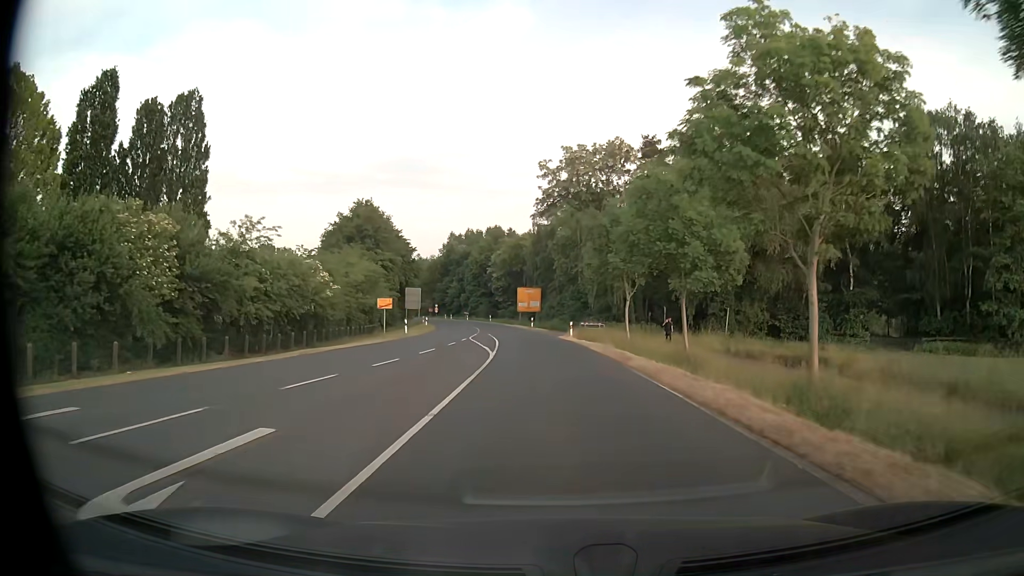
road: secondary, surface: asphalt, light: Day
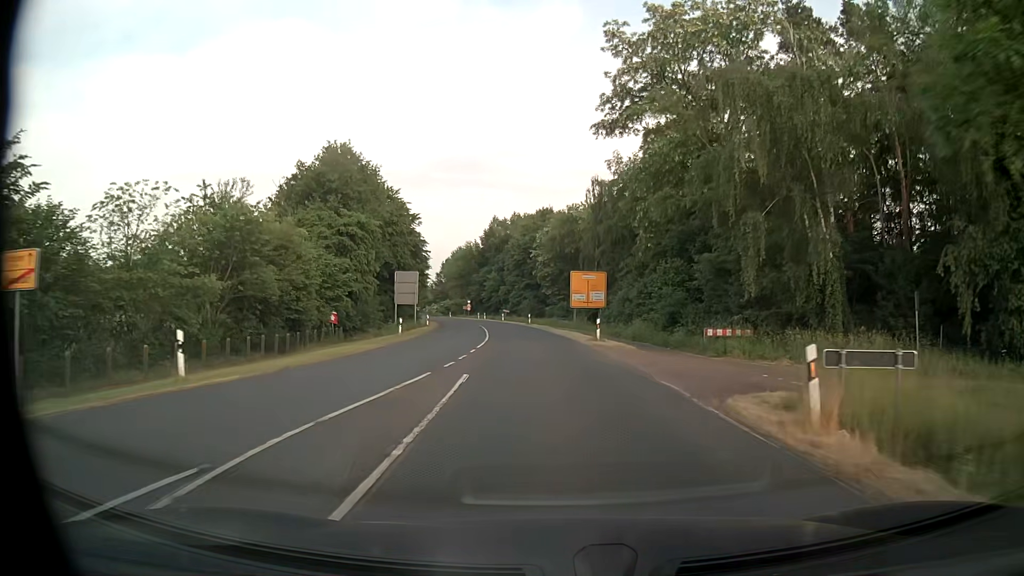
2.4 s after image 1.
(-1.6, +33.5) m; -5°
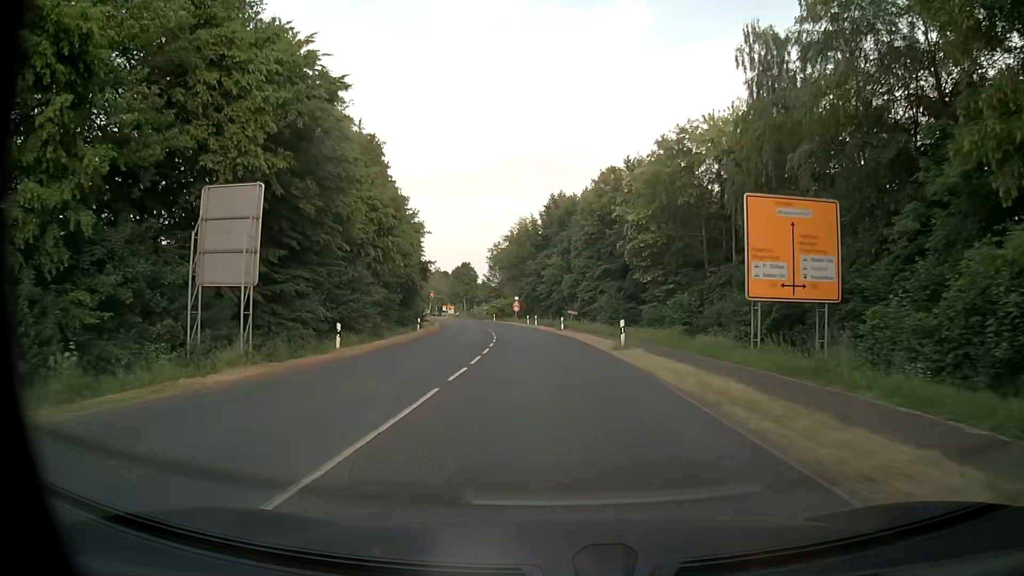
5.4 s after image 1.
(-2.2, +42.0) m; -6°
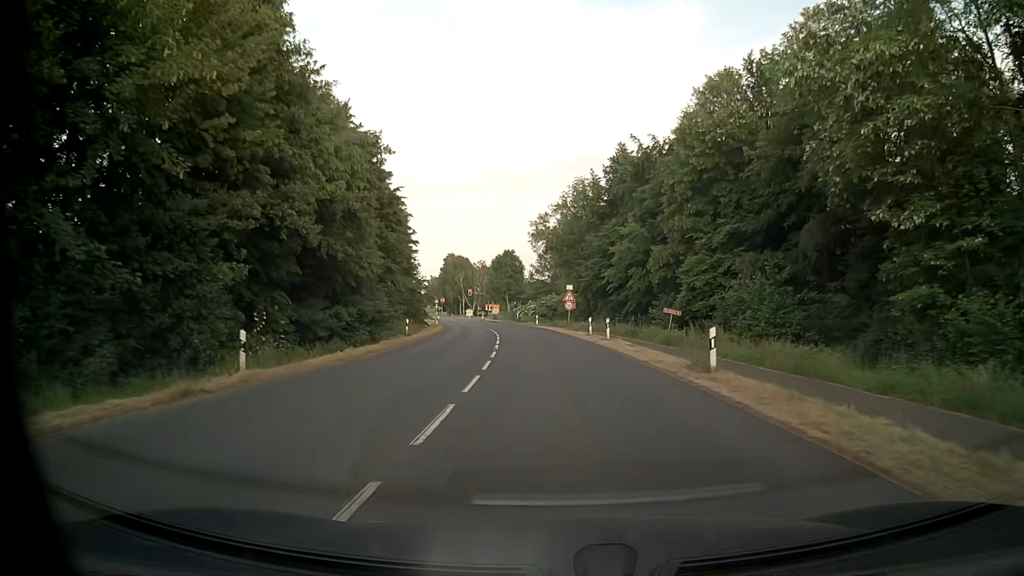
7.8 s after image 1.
(-1.4, +33.6) m; -5°
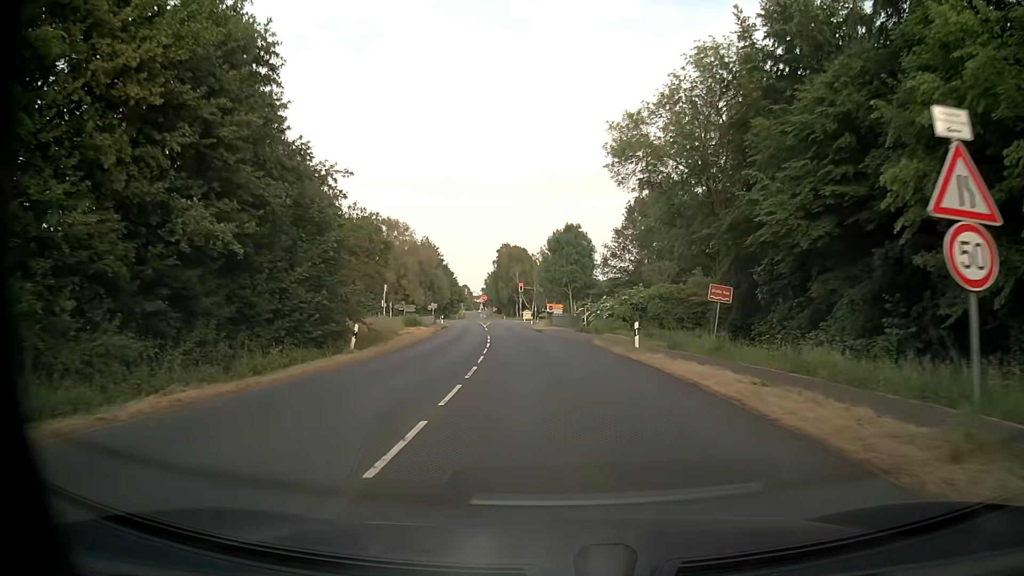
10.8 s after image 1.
(-1.7, +42.0) m; -6°
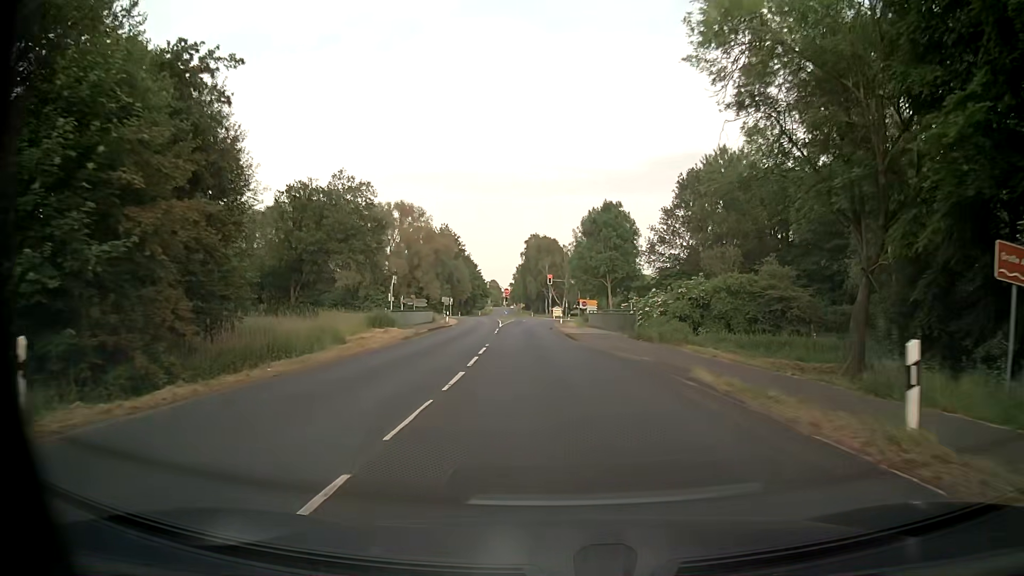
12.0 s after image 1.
(-0.3, +16.8) m; -2°
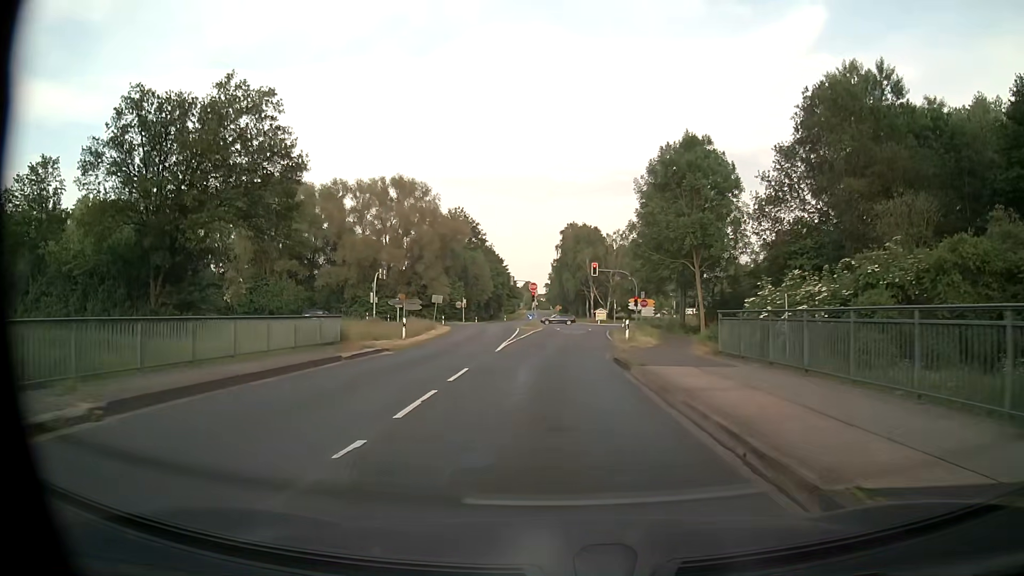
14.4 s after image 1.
(-1.1, +30.0) m; -4°
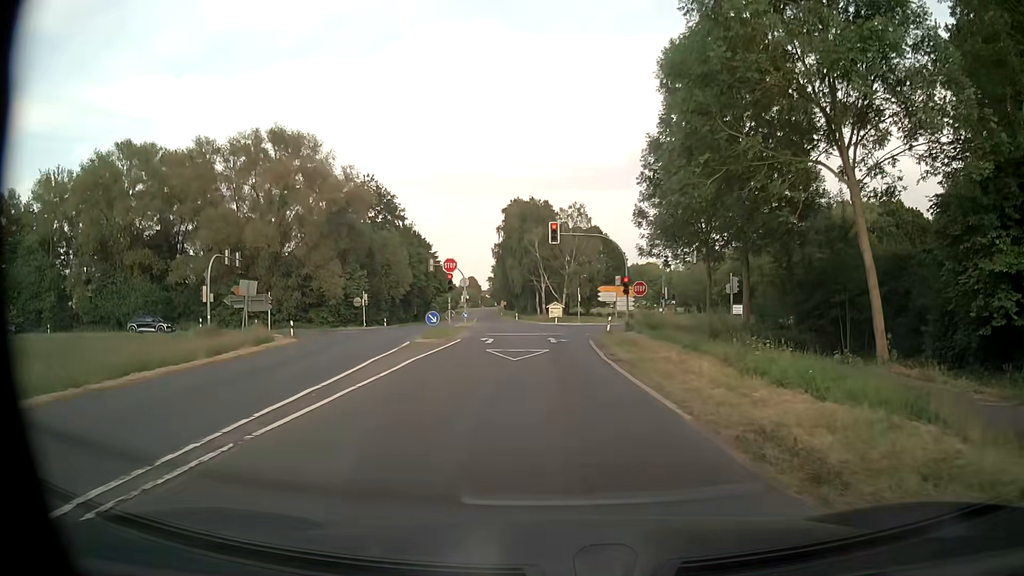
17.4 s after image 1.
(+0.6, +29.4) m; +4°
